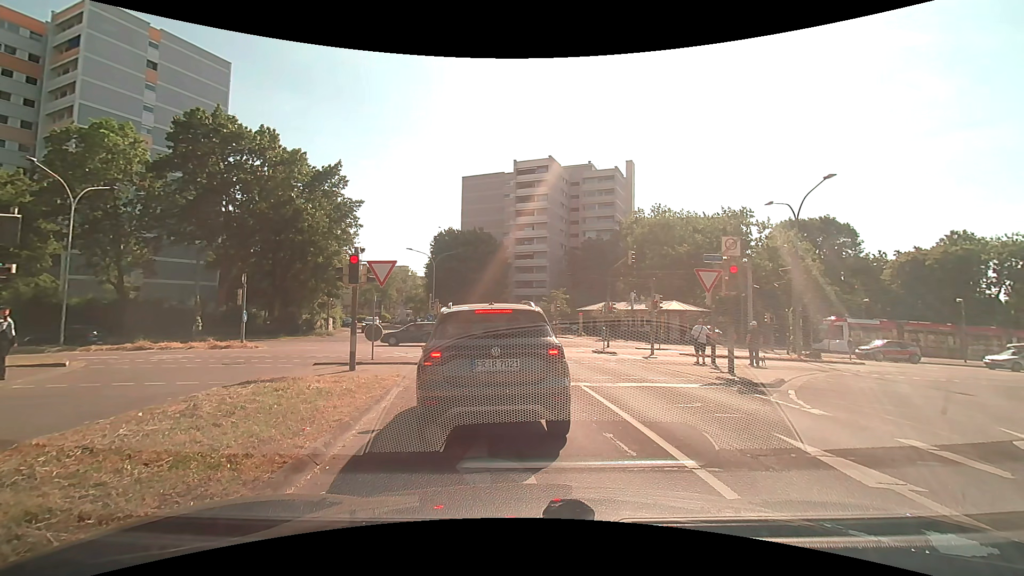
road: residential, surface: asphalt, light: Day
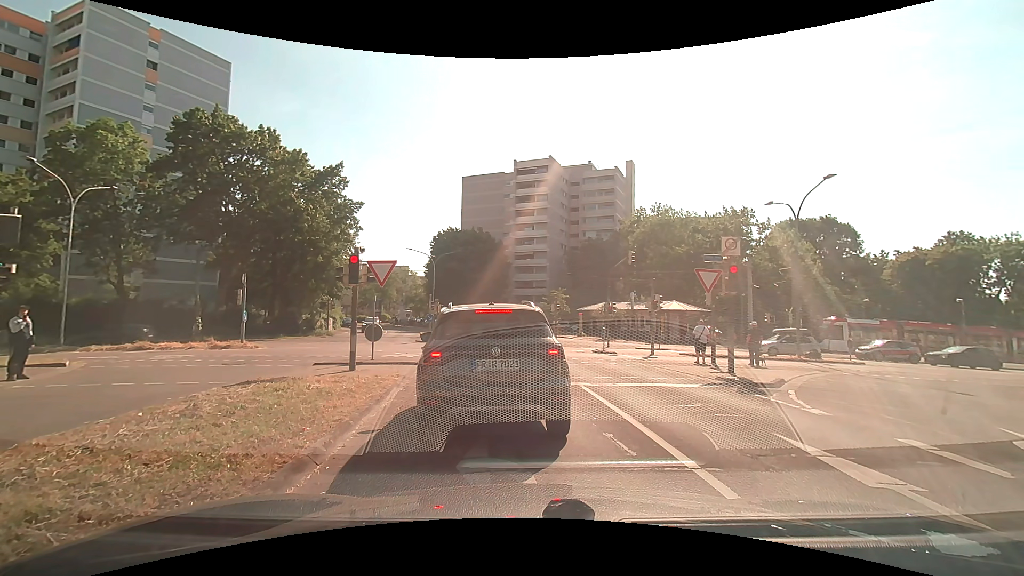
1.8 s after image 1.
(0.0, 0.0) m; 0°
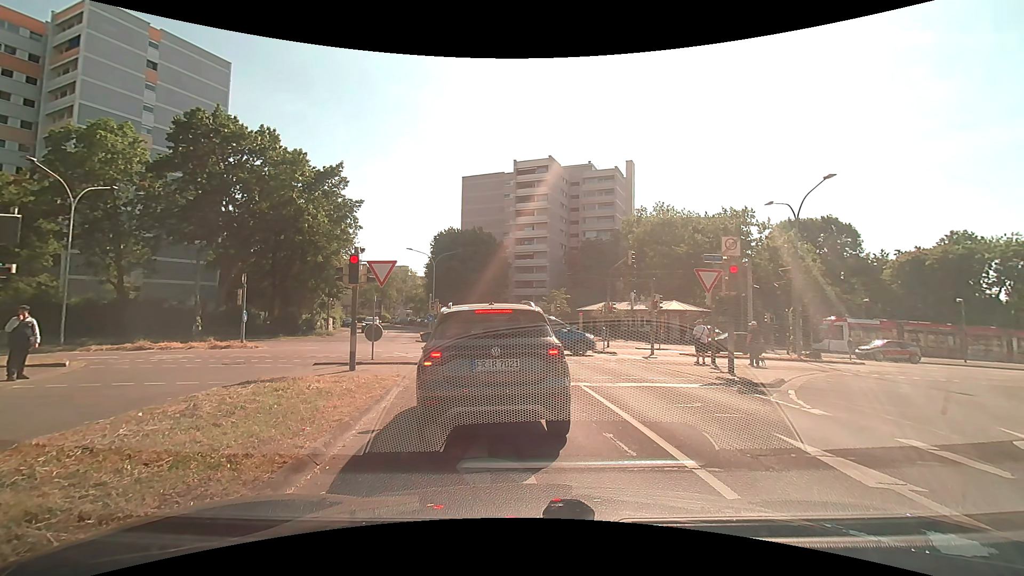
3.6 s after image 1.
(0.0, 0.0) m; 0°
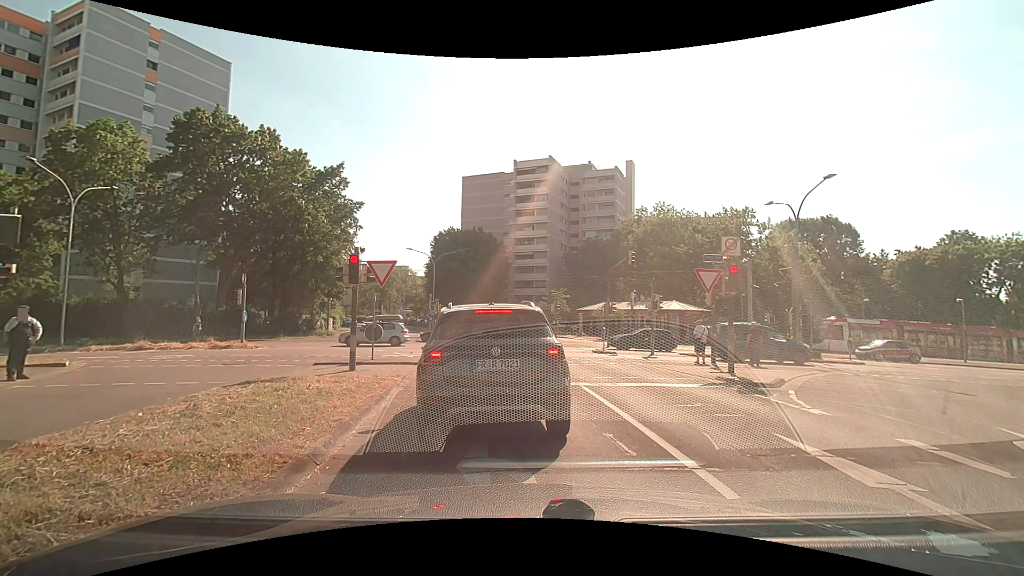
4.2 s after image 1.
(0.0, 0.0) m; 0°
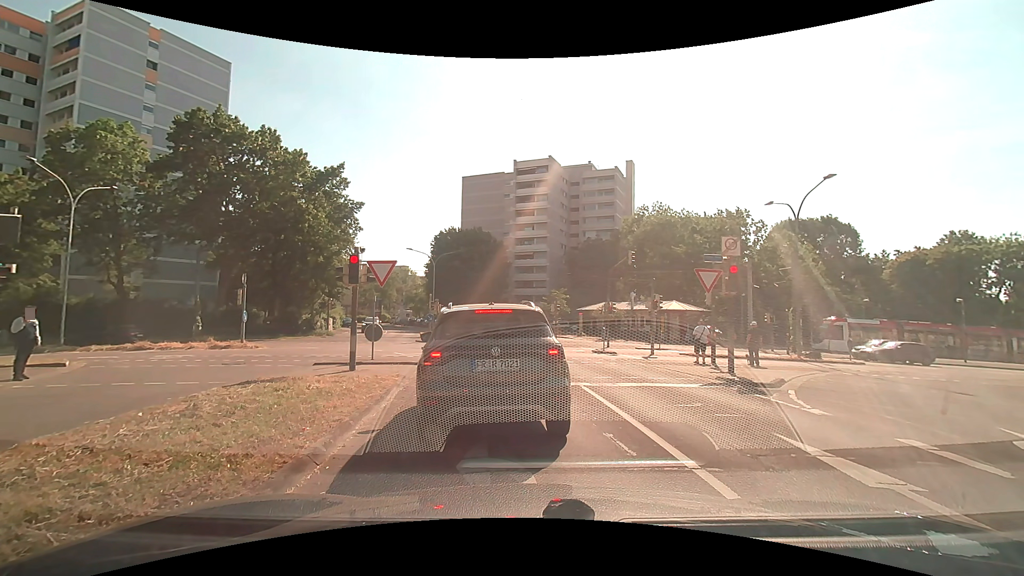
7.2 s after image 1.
(0.0, 0.0) m; 0°
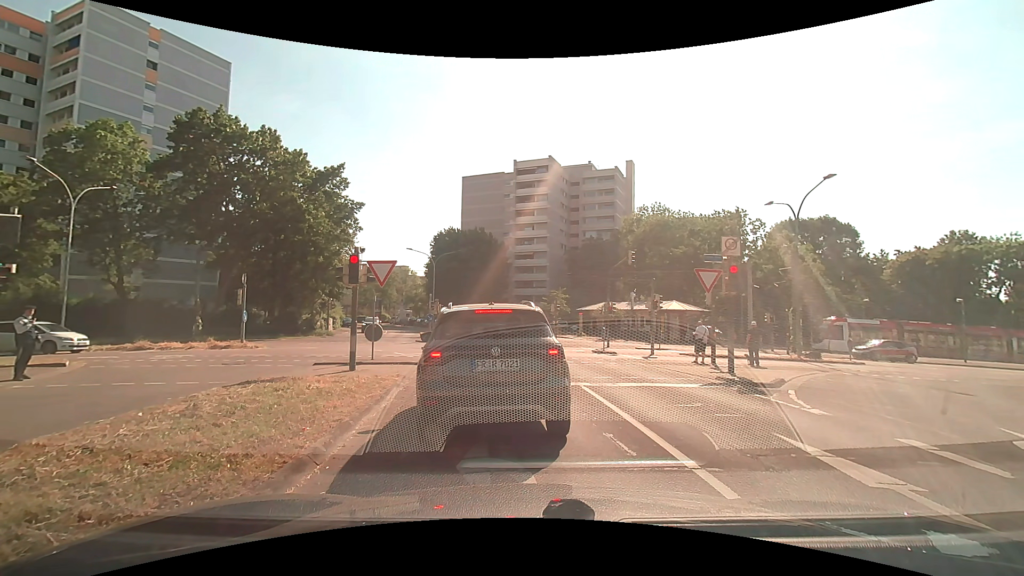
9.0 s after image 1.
(0.0, 0.0) m; 0°
